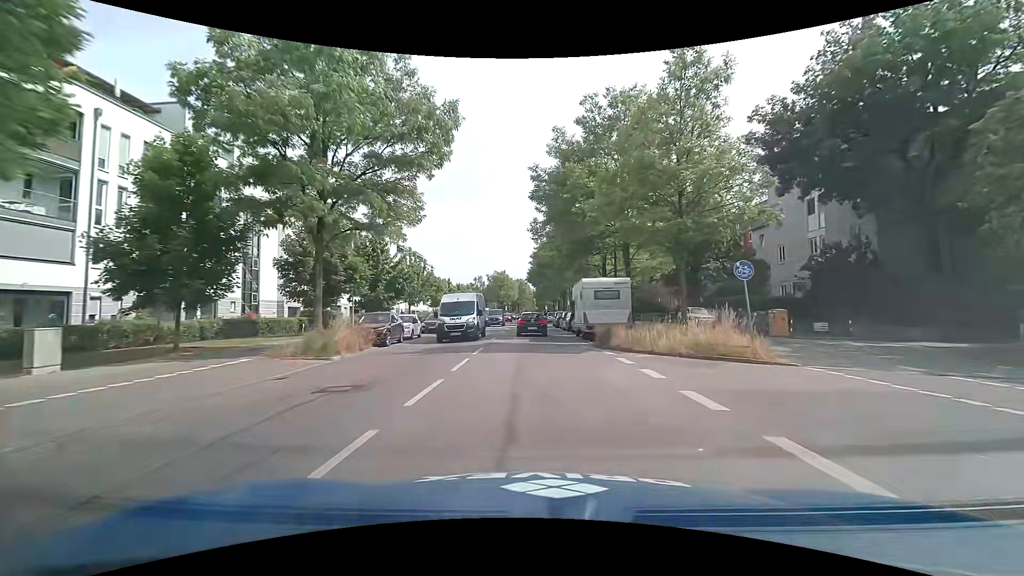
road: secondary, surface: asphalt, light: Day
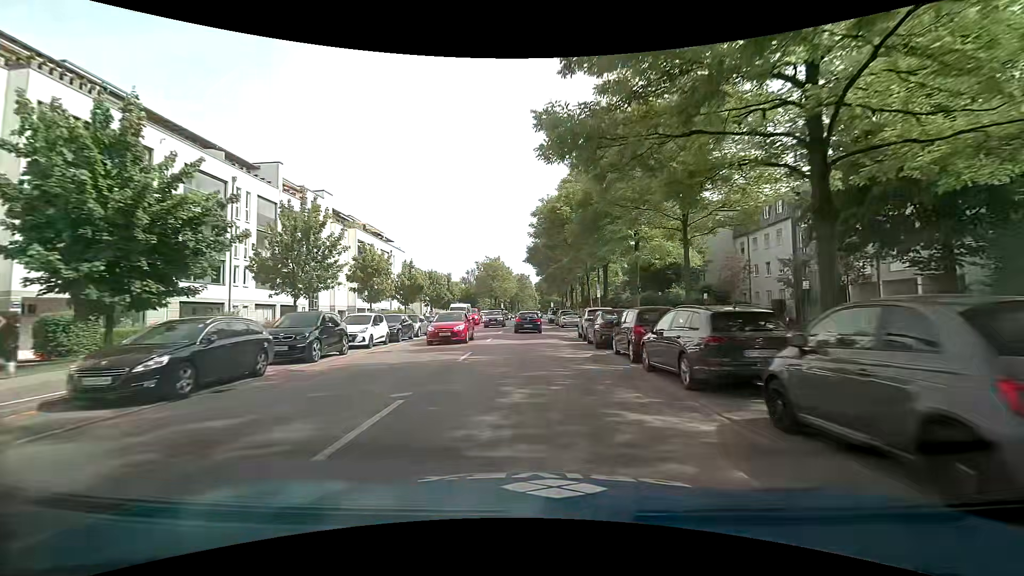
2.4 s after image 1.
(0.0, +28.9) m; -1°
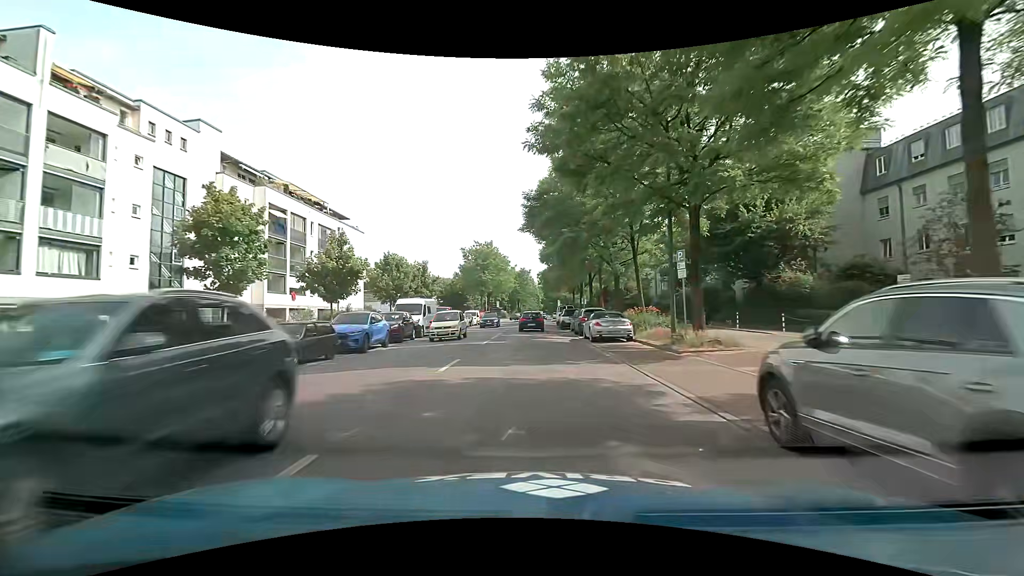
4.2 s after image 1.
(+0.2, +21.4) m; 0°
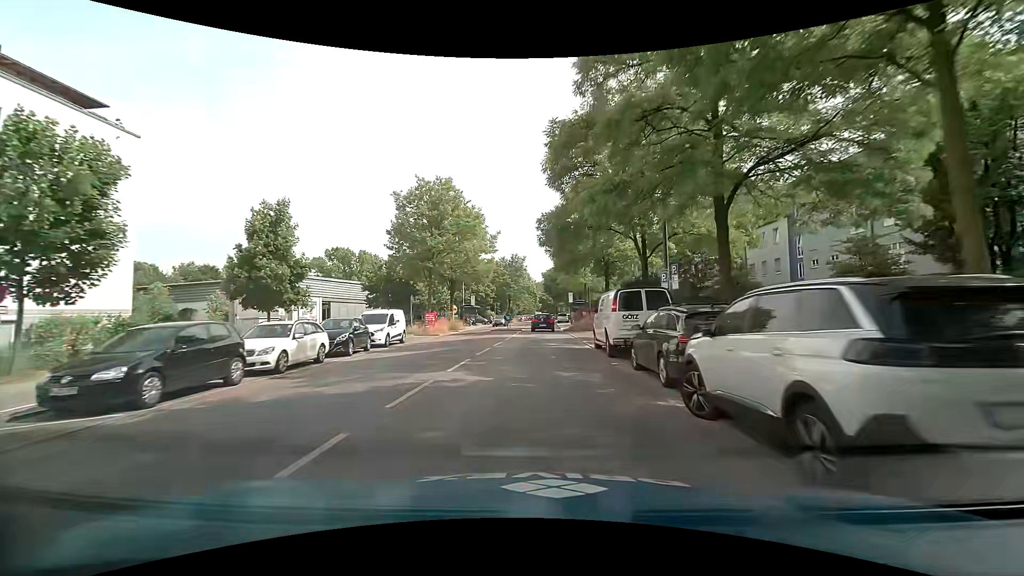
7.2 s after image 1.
(+0.3, +36.2) m; +1°
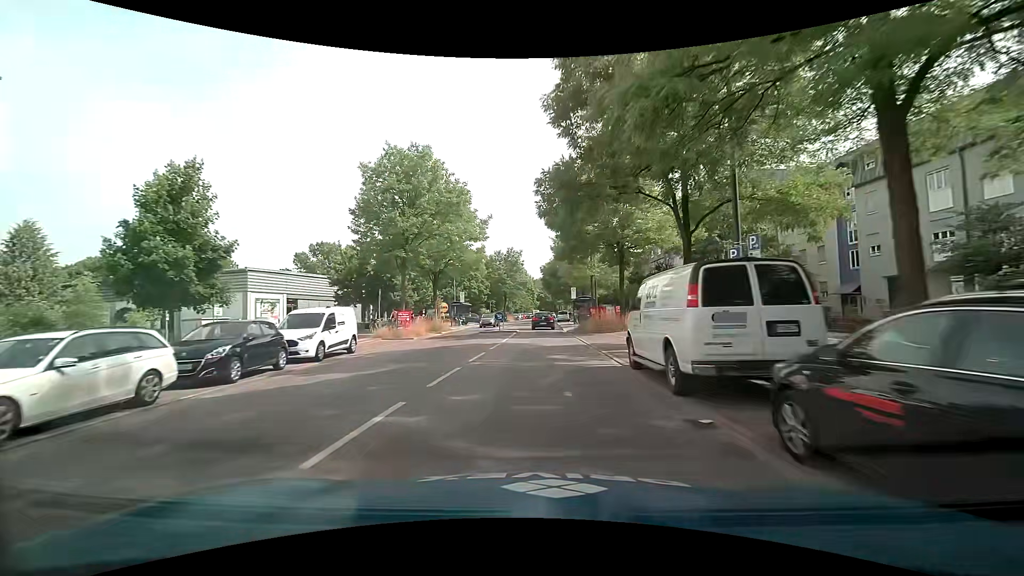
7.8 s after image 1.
(0.0, +7.3) m; 0°
(0, +10) (0, +20) (0, +30) (0, +40) (0, +50) (0, +60) (+1, +70) (+1, +80) (+1, +90) (+2, +100) m
